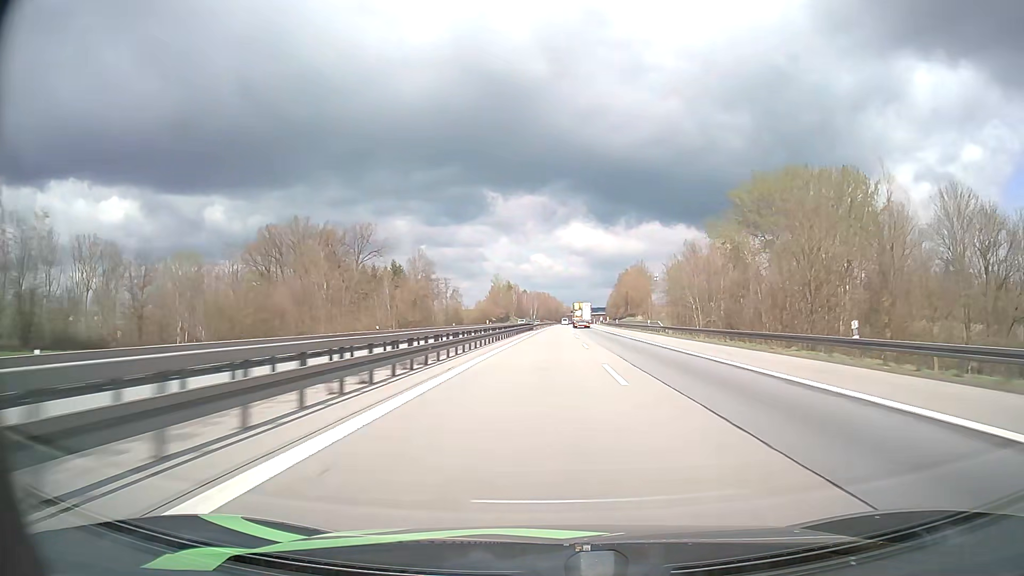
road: motorway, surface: asphalt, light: Day
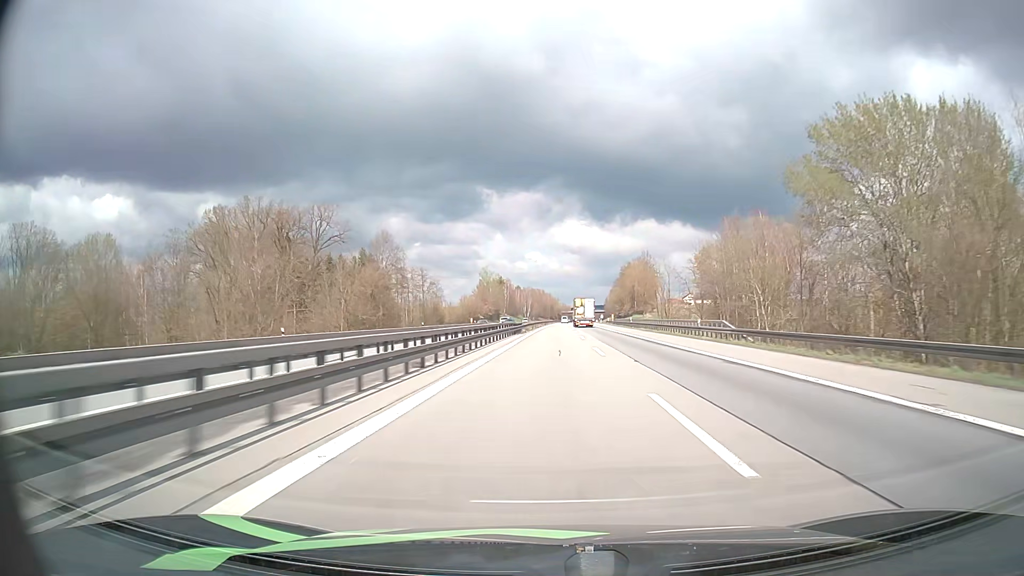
(+0.1, +25.6) m; 0°
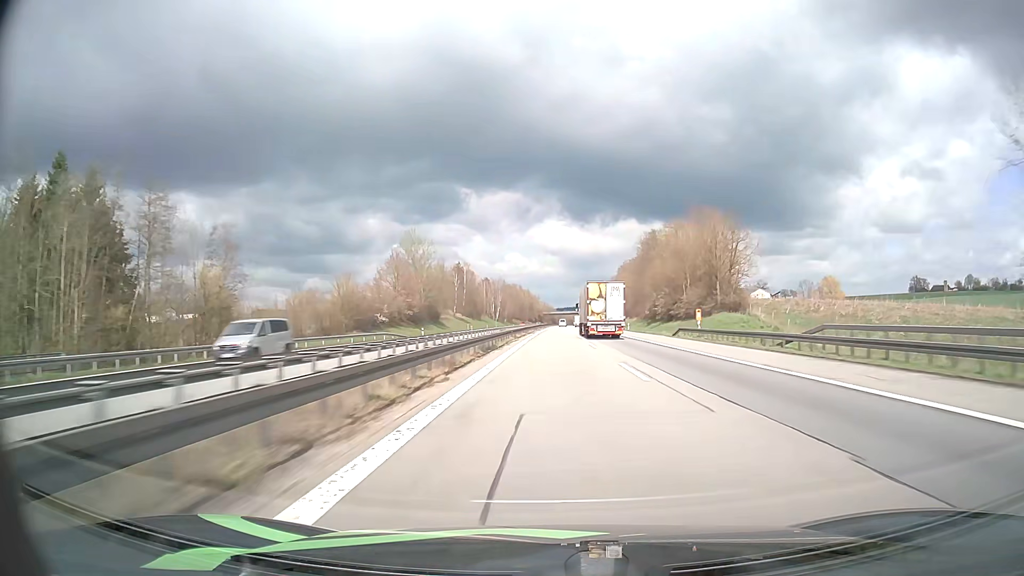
(+1.5, +99.4) m; +2°
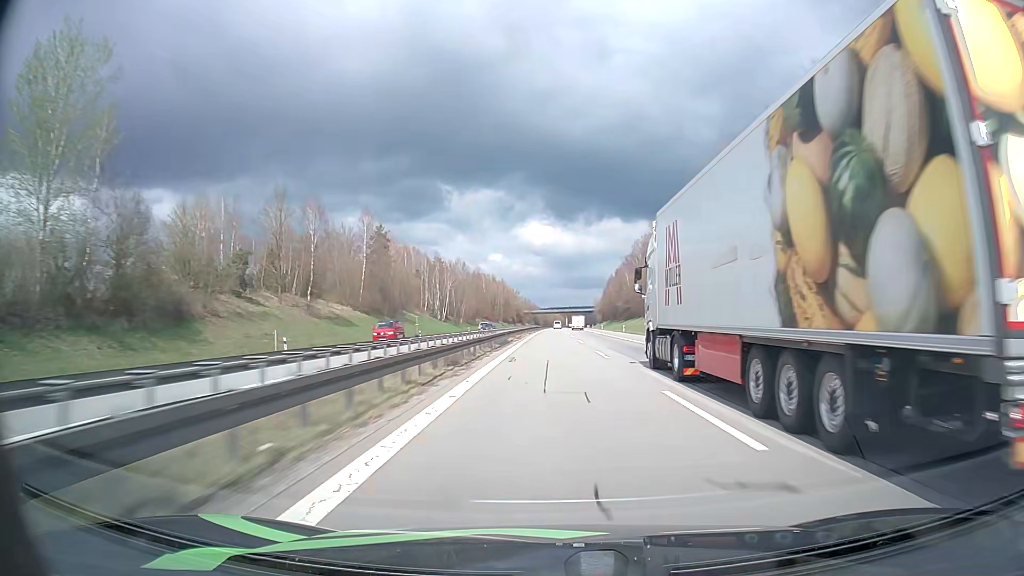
(+1.1, +98.9) m; +1°
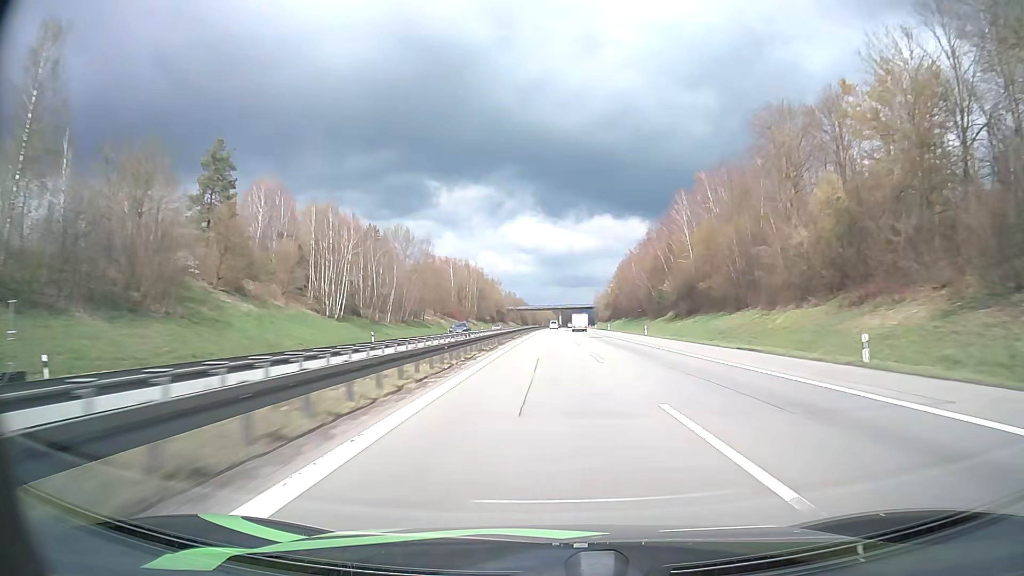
(+0.5, +75.1) m; +1°
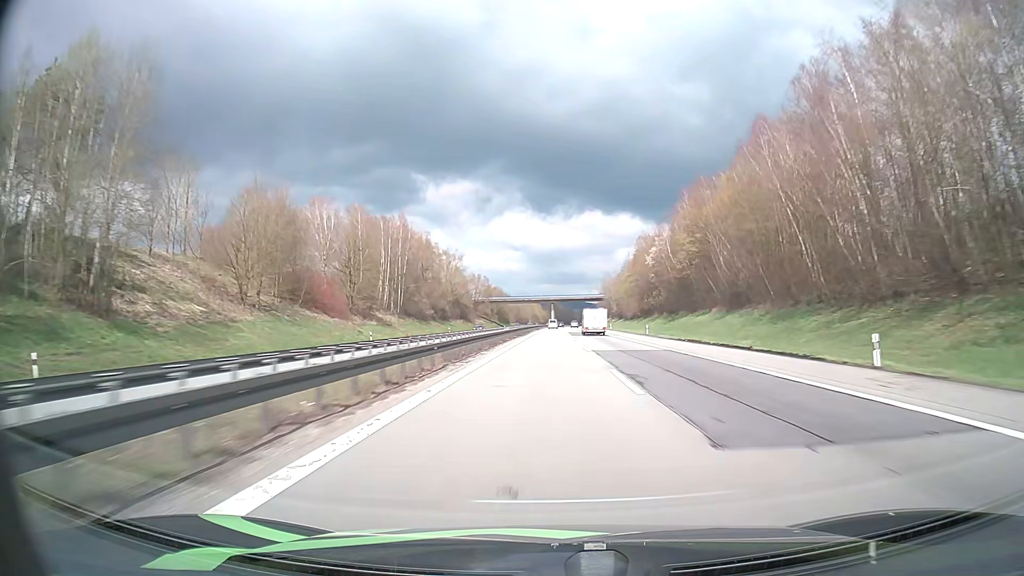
(+0.9, +101.2) m; +1°
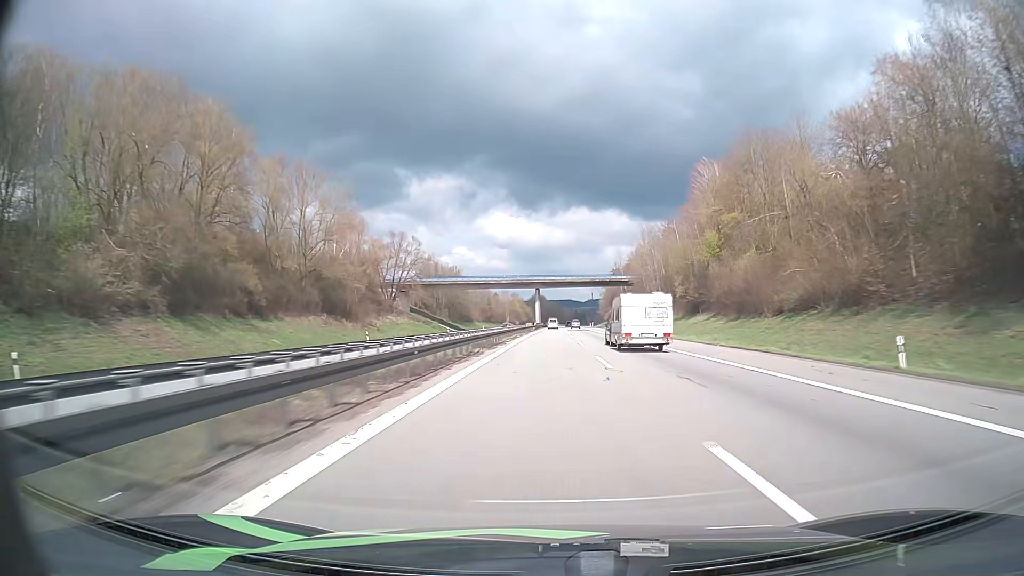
(+1.0, +101.7) m; +1°
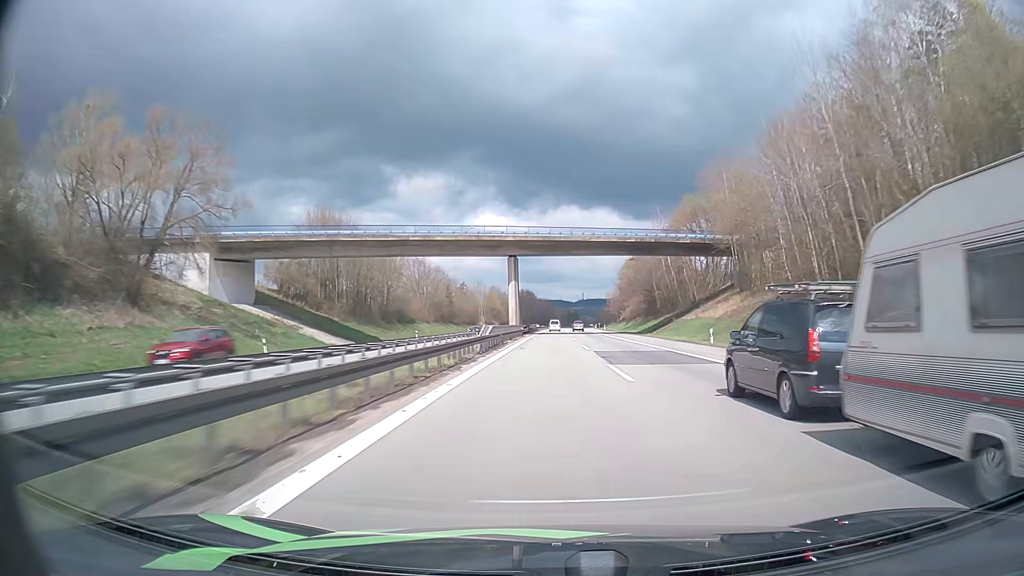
(+0.5, +76.4) m; +1°
(0, +10) (0, +20) (0, +30) (0, +40) (0, +50) (+1, +60) (+1, +70) (+1, +80) (+1, +90) (+2, +100) m
